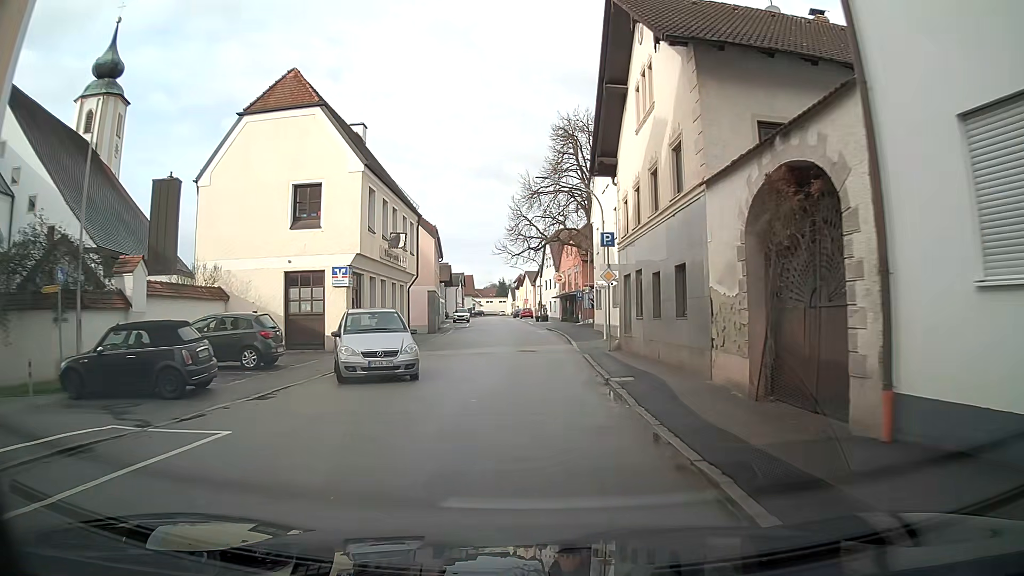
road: secondary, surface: asphalt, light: Day
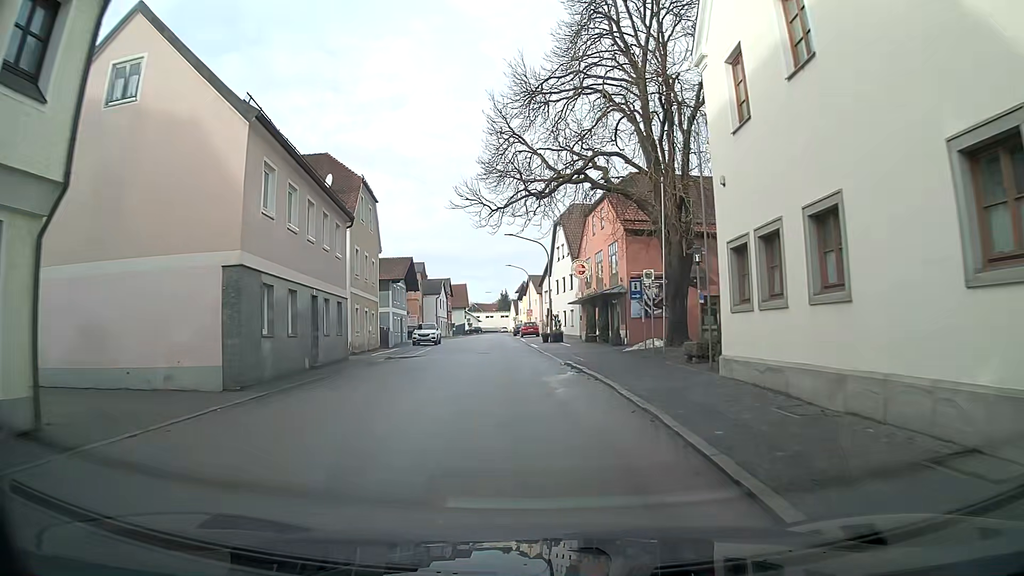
(+0.2, +28.5) m; -1°
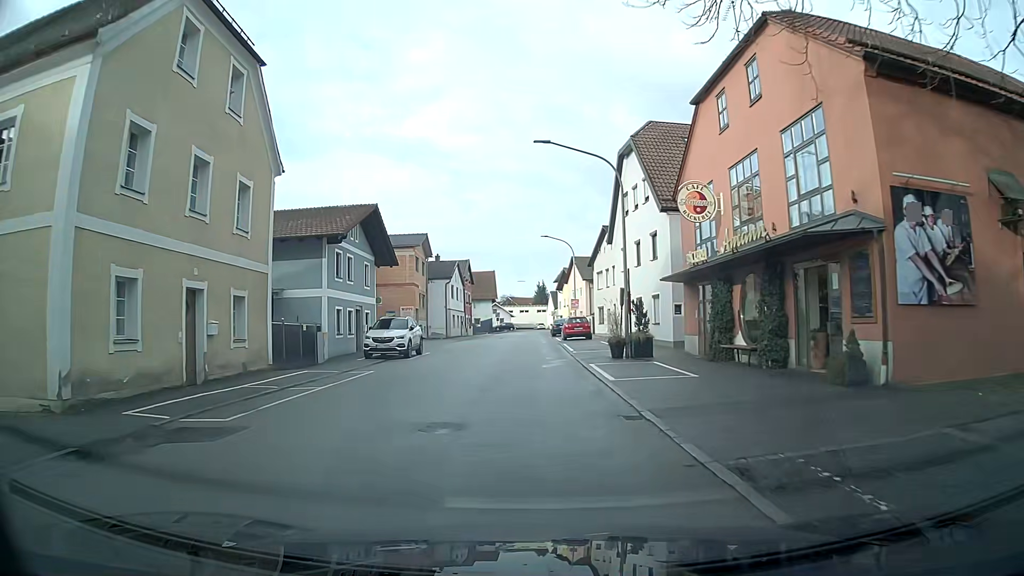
(-0.7, +23.2) m; -3°
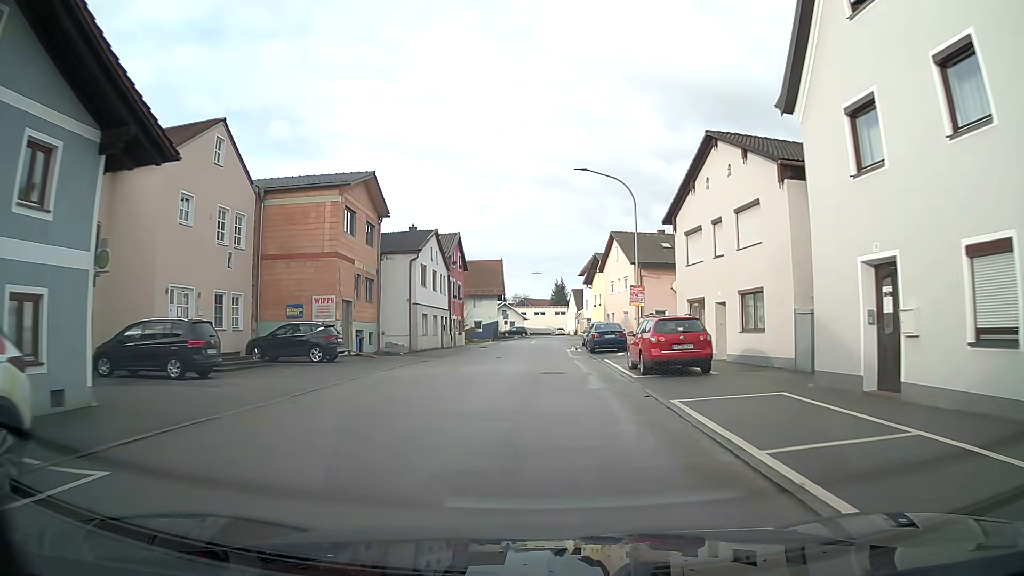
(-0.3, +25.5) m; -1°
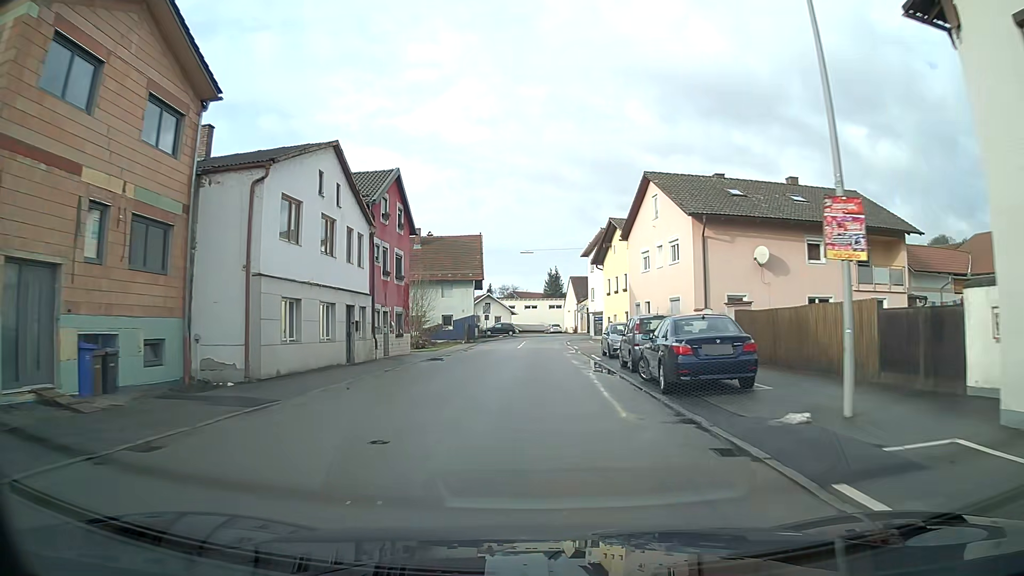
(+0.1, +20.7) m; 0°
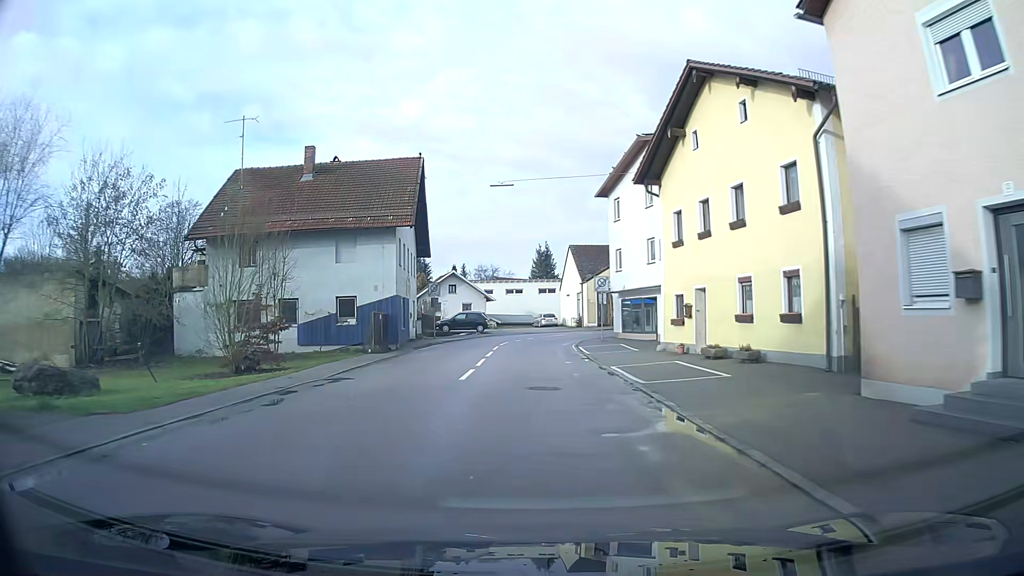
(+0.2, +28.5) m; +1°
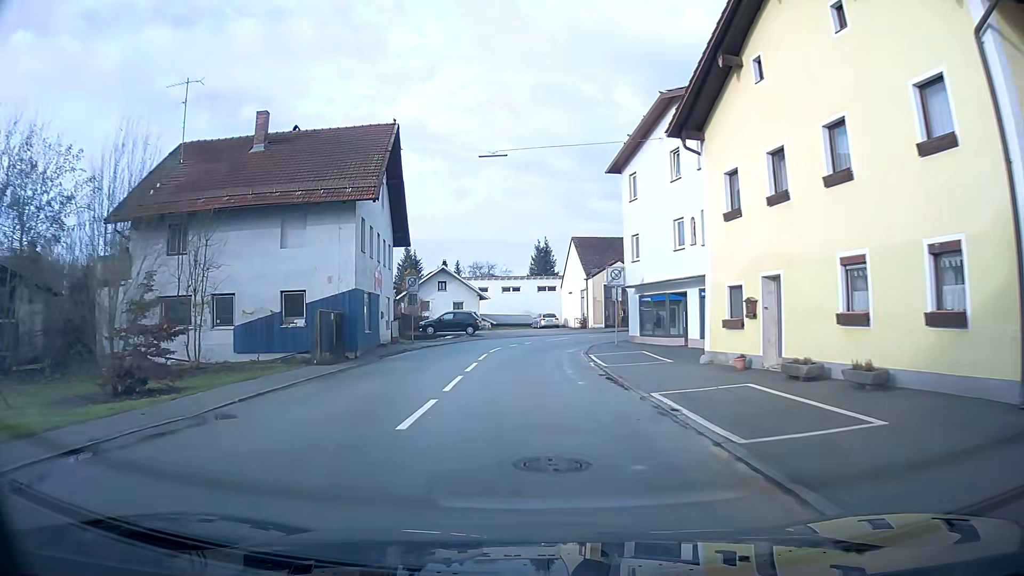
(0.0, +6.7) m; 0°
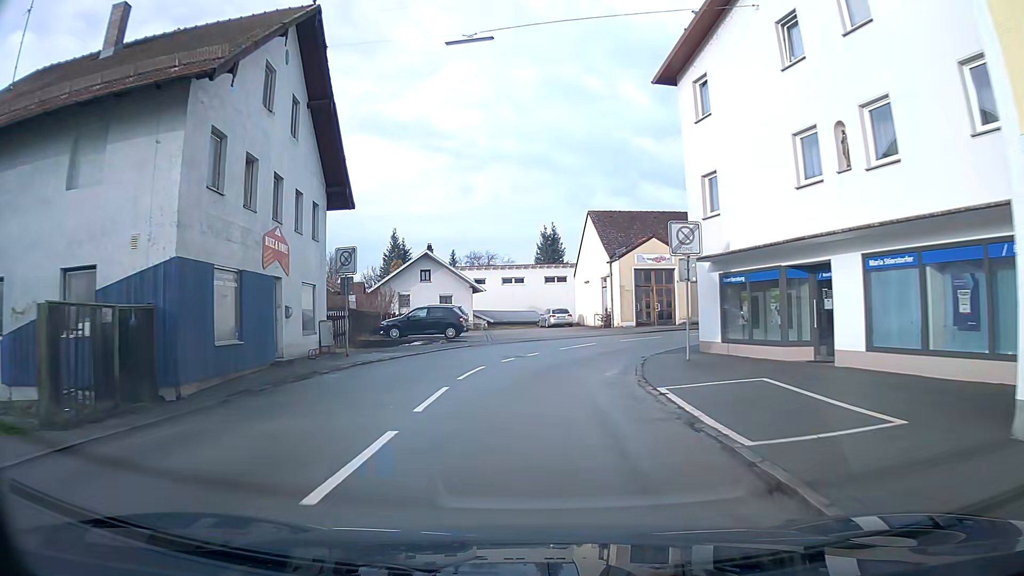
(0.0, +12.4) m; 0°
